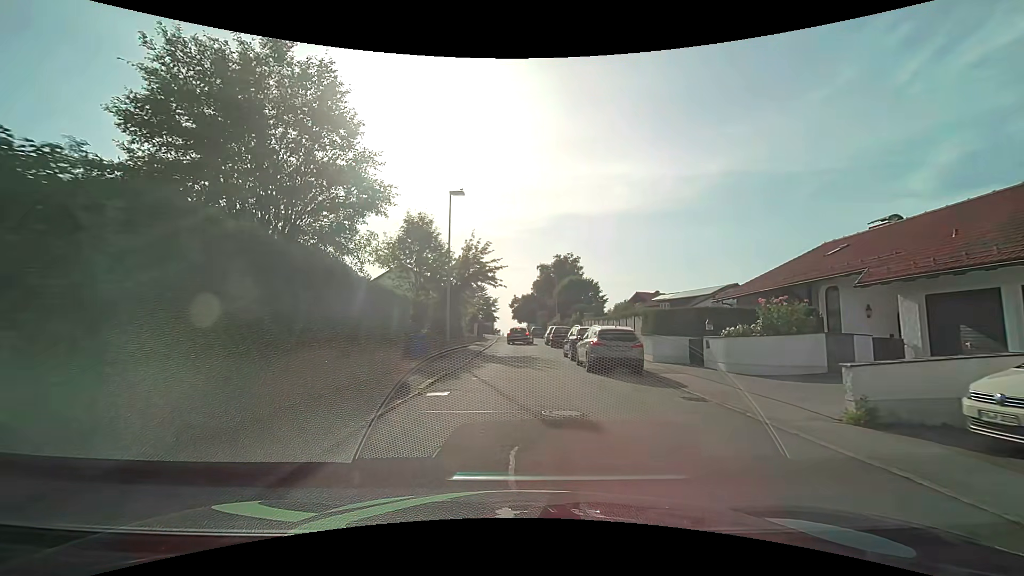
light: Day
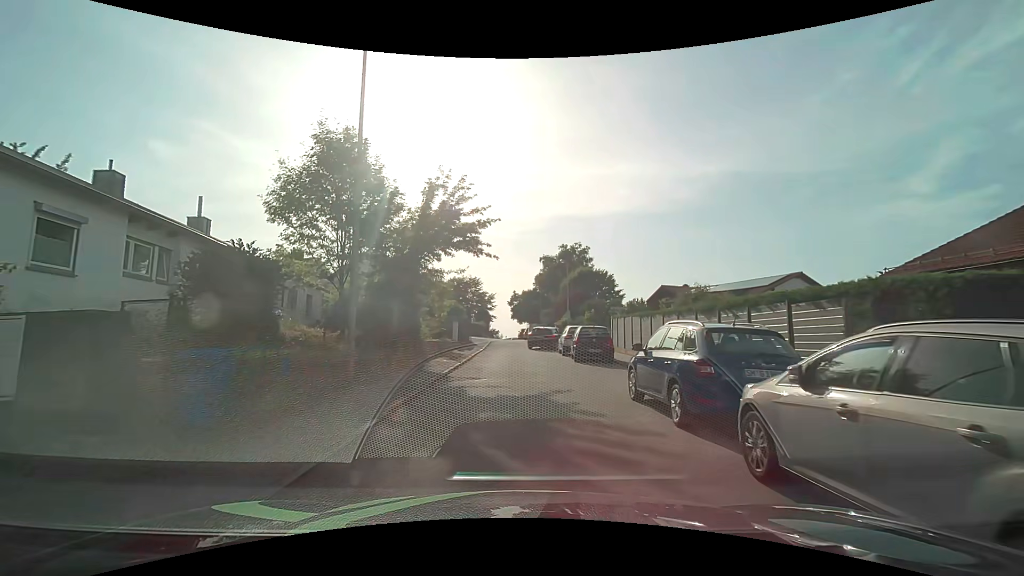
(0.0, +13.9) m; 0°
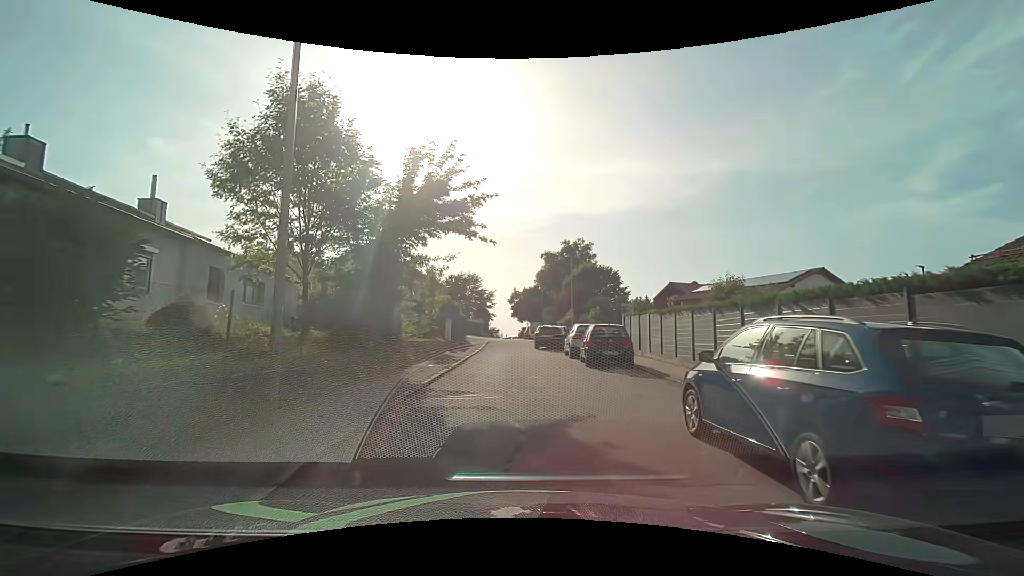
(0.0, +3.2) m; 0°
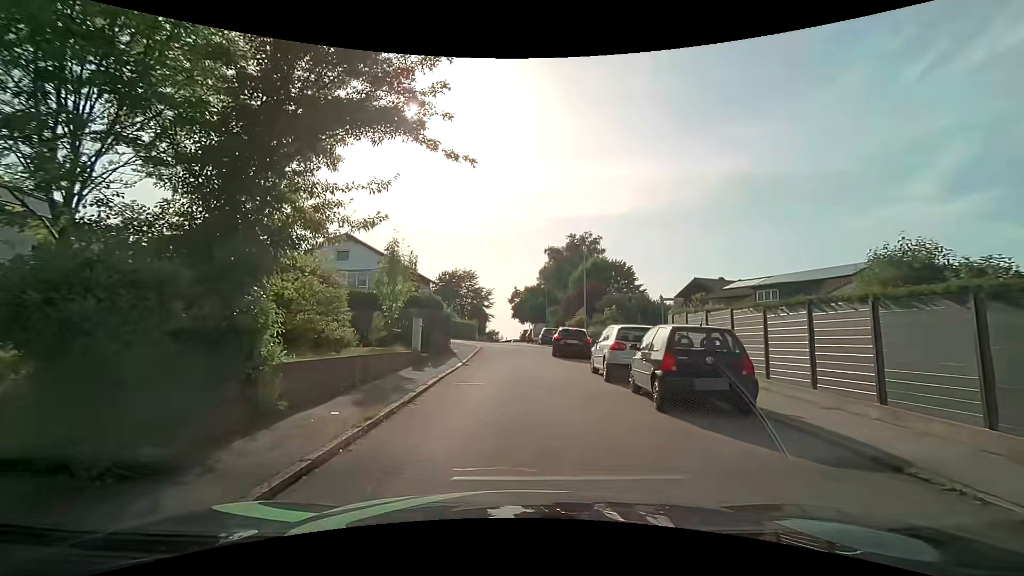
(0.0, +8.2) m; -1°
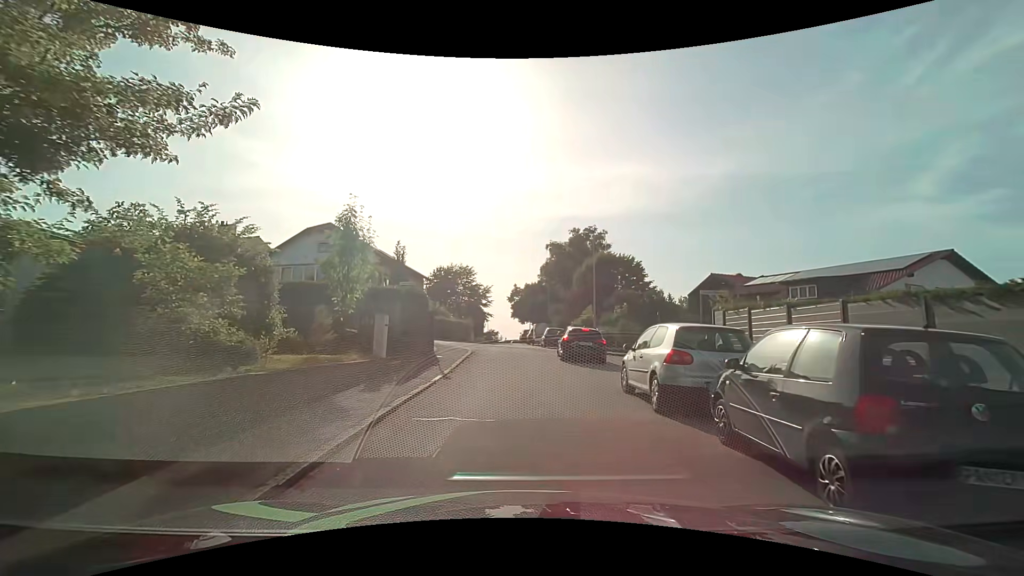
(0.0, +4.7) m; 0°
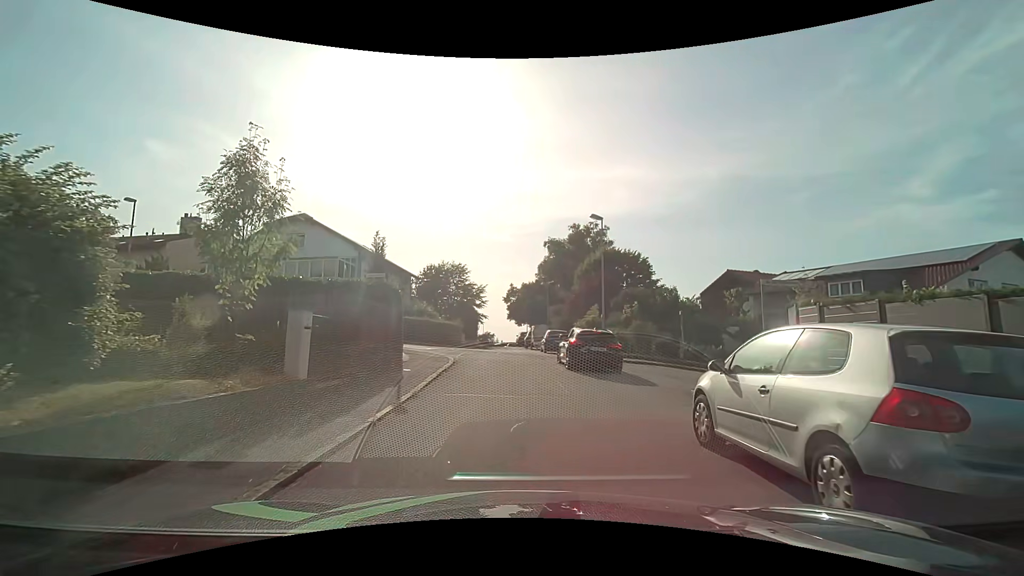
(0.0, +4.7) m; +1°
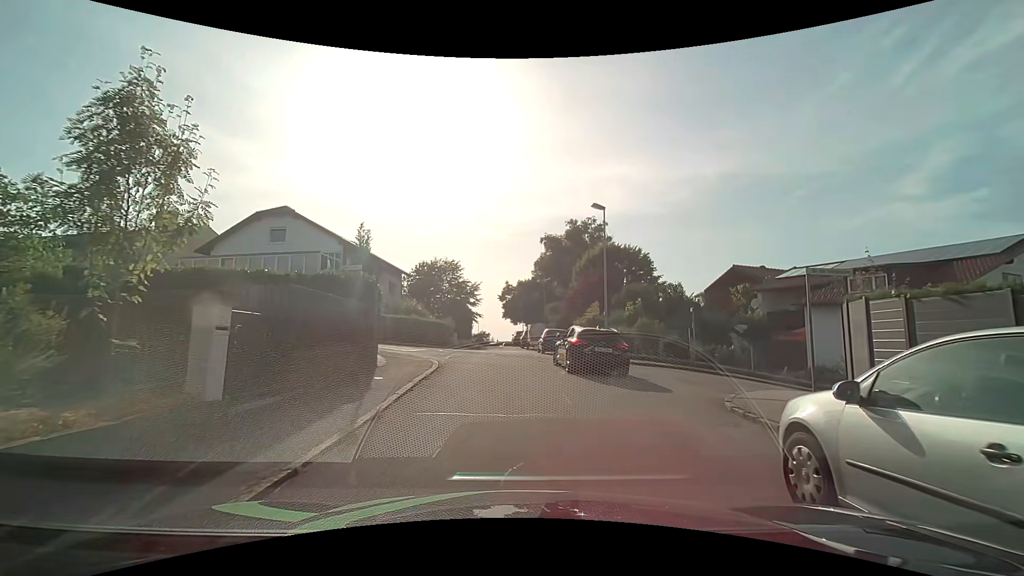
(0.0, +2.3) m; 0°
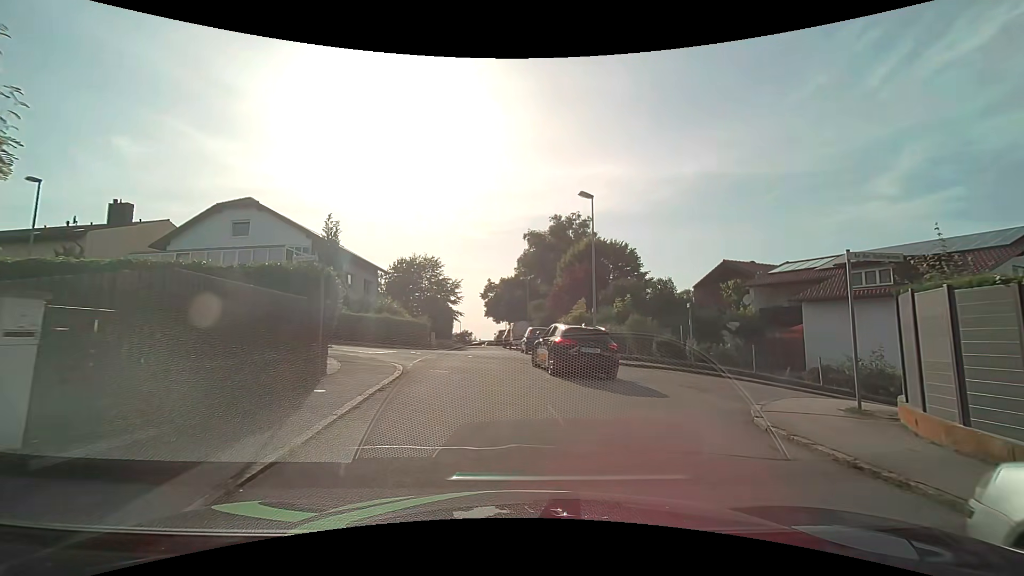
(0.0, +2.1) m; +2°
(+2, +10) (+2, +19) (-8, +23) (-17, +25) (-27, +27) (-37, +28) (-47, +29) (-57, +31) (-67, +31) (-77, +32) m
